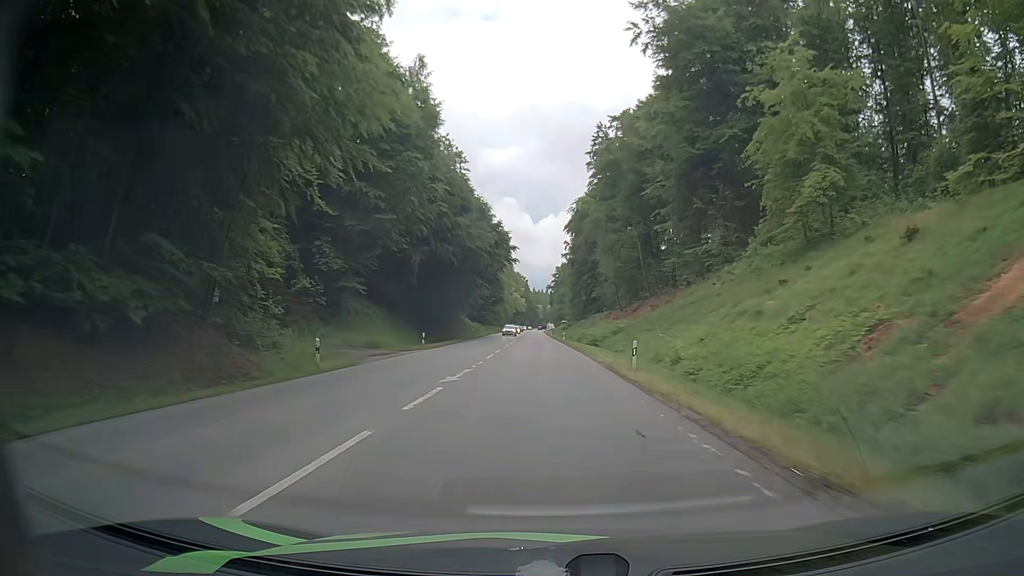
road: secondary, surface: asphalt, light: Day
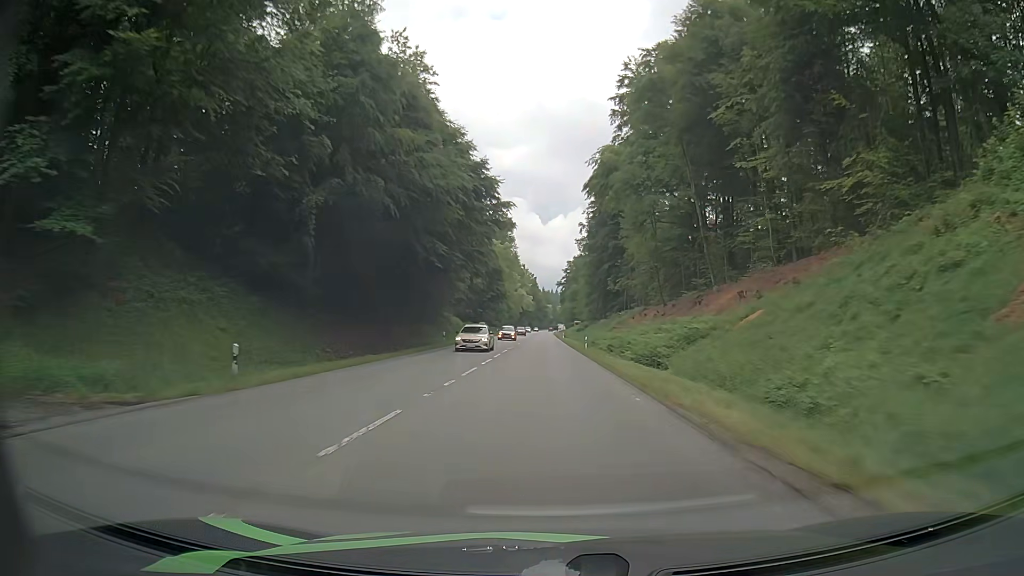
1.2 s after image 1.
(-0.1, +27.9) m; 0°
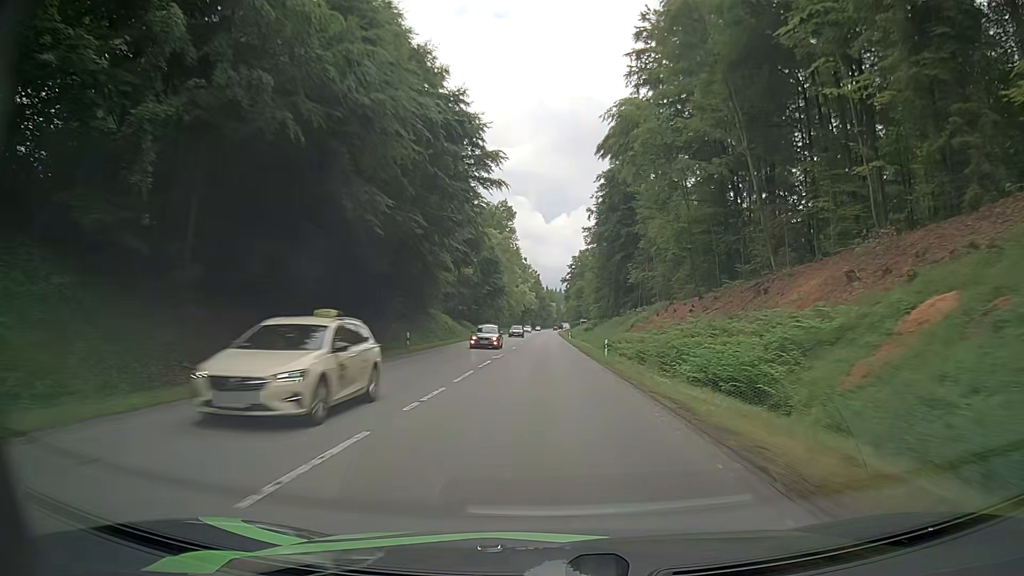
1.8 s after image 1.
(-0.2, +14.1) m; -1°
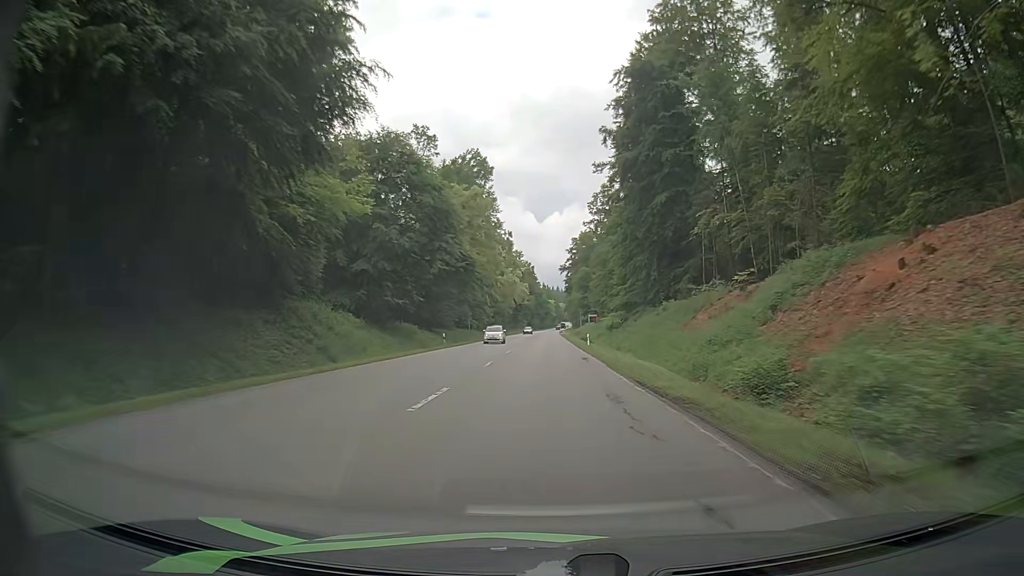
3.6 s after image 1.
(+0.3, +43.1) m; +1°
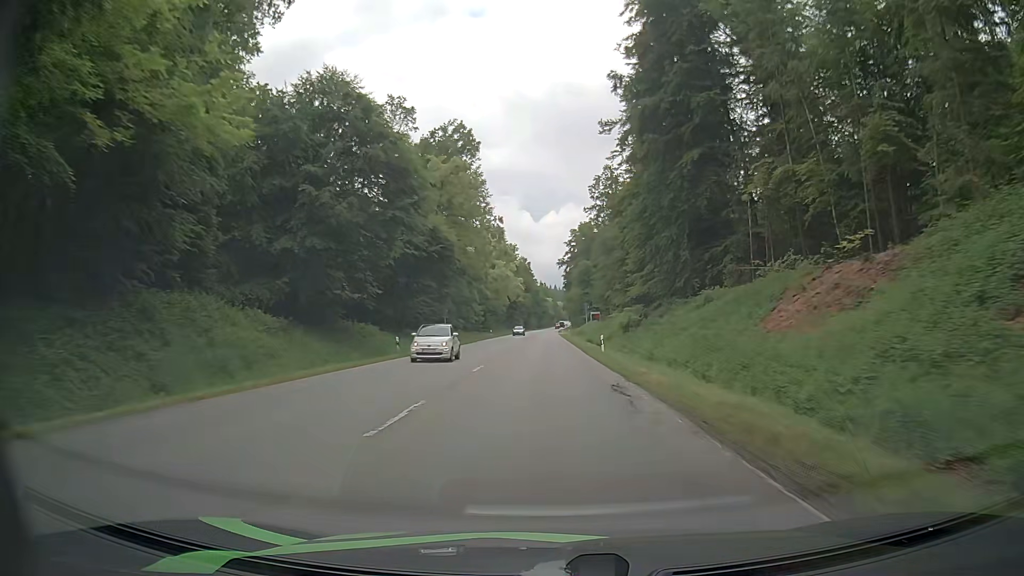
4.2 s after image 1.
(-0.1, +14.6) m; -1°
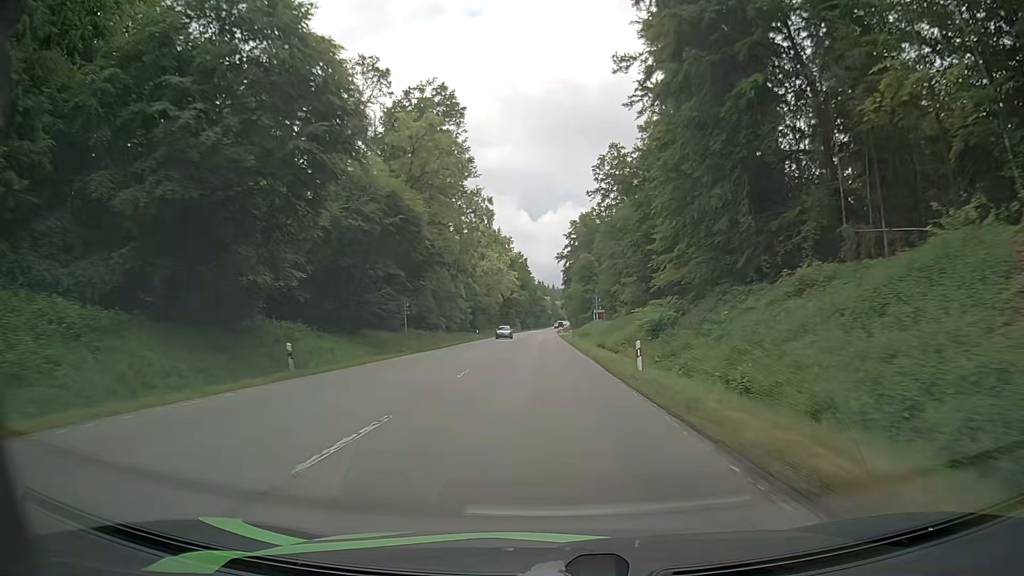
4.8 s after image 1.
(+0.1, +14.5) m; 0°
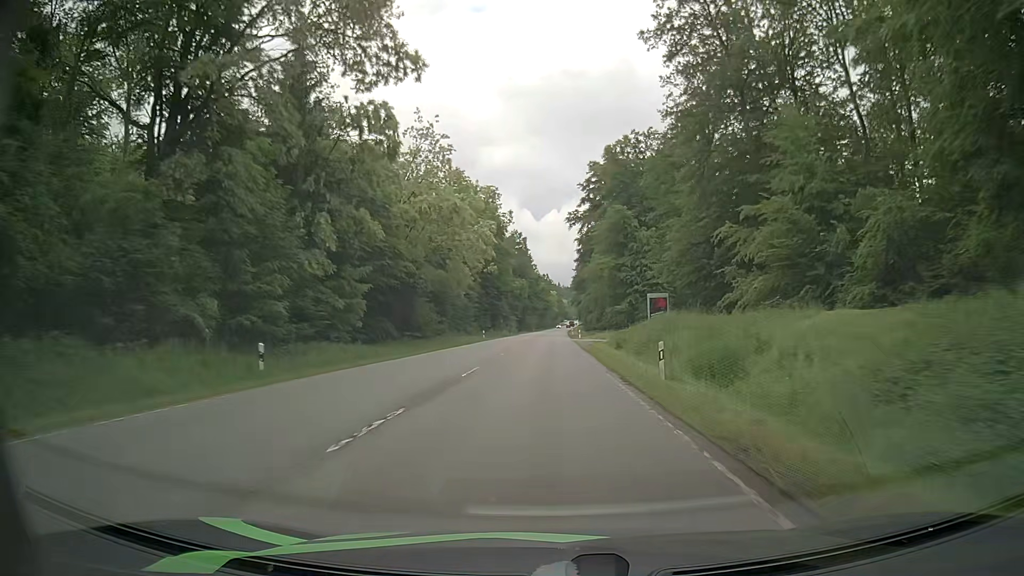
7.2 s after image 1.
(-0.1, +57.3) m; +1°
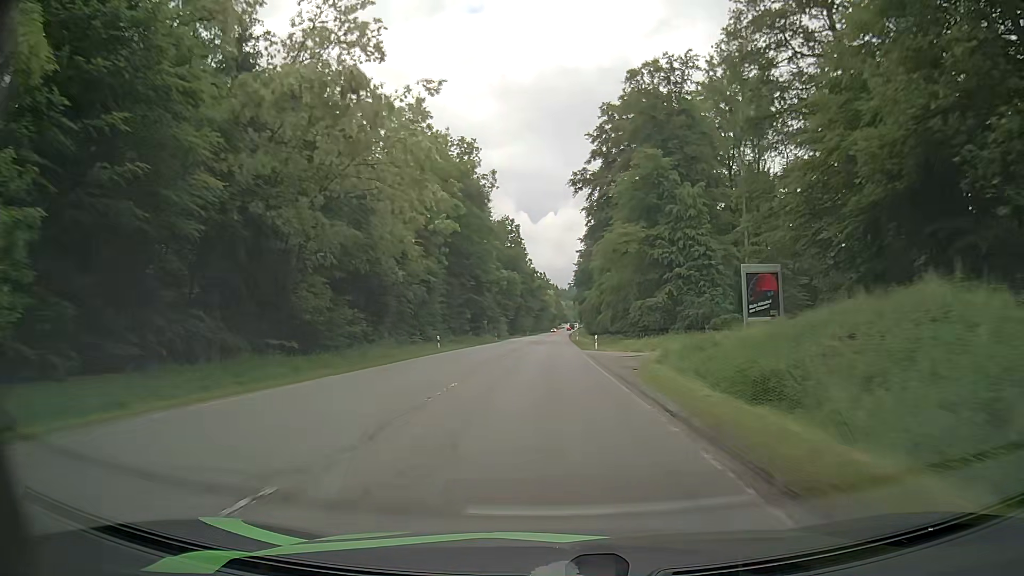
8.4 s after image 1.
(-0.4, +28.7) m; 0°
(0, +10) (0, +20) (0, +30) (0, +40) (0, +50) (0, +60) (0, +70) (+1, +80) (+1, +90) (+1, +100) m
